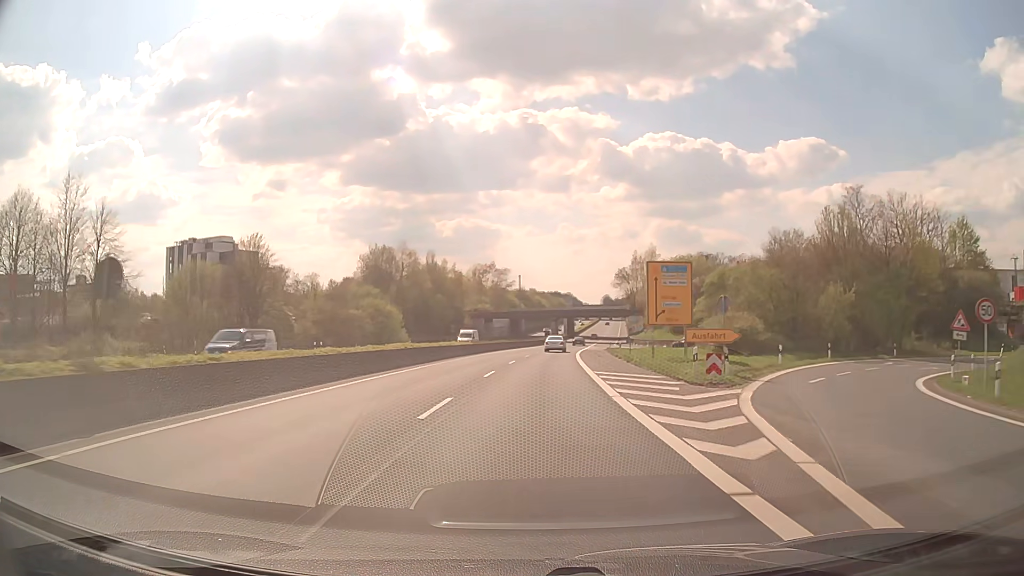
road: trunk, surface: asphalt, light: Day
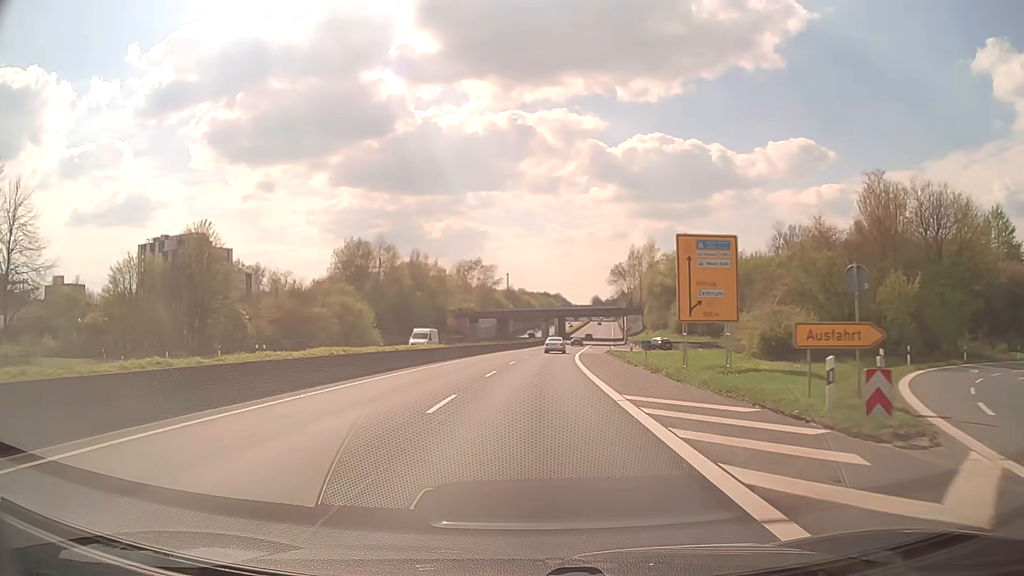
(+0.1, +10.9) m; +1°
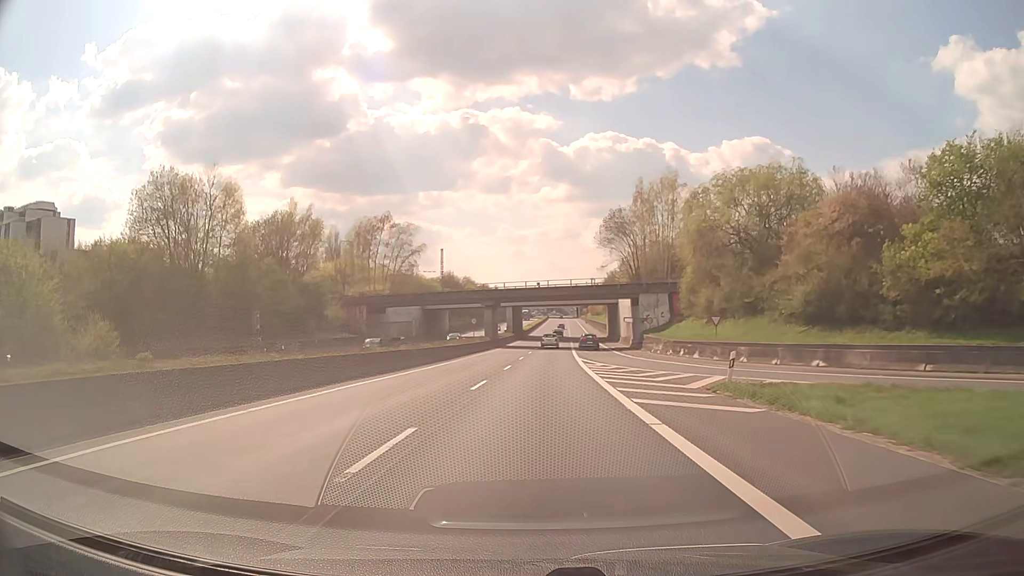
(+1.9, +54.1) m; +4°
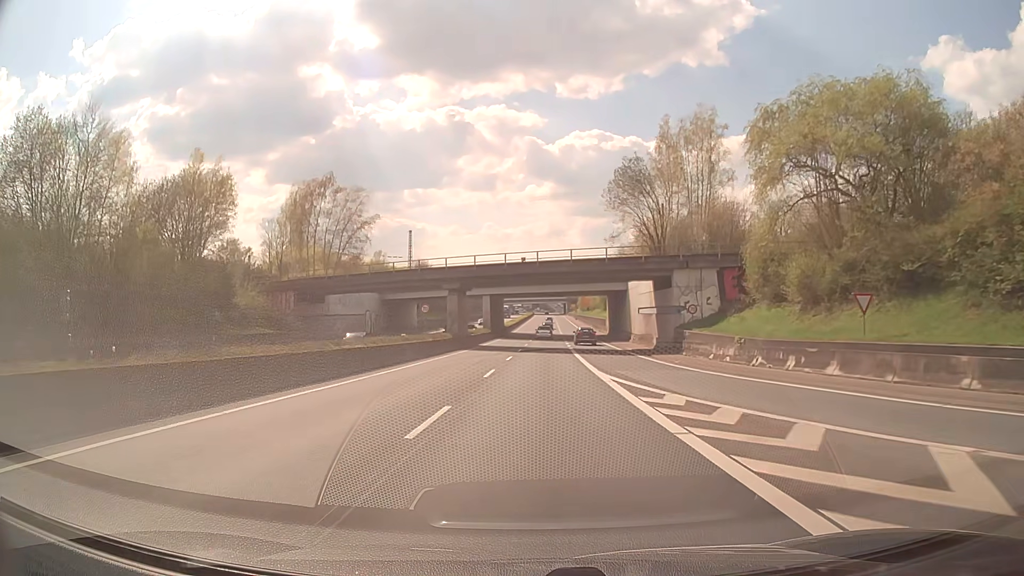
(+0.2, +21.5) m; +1°
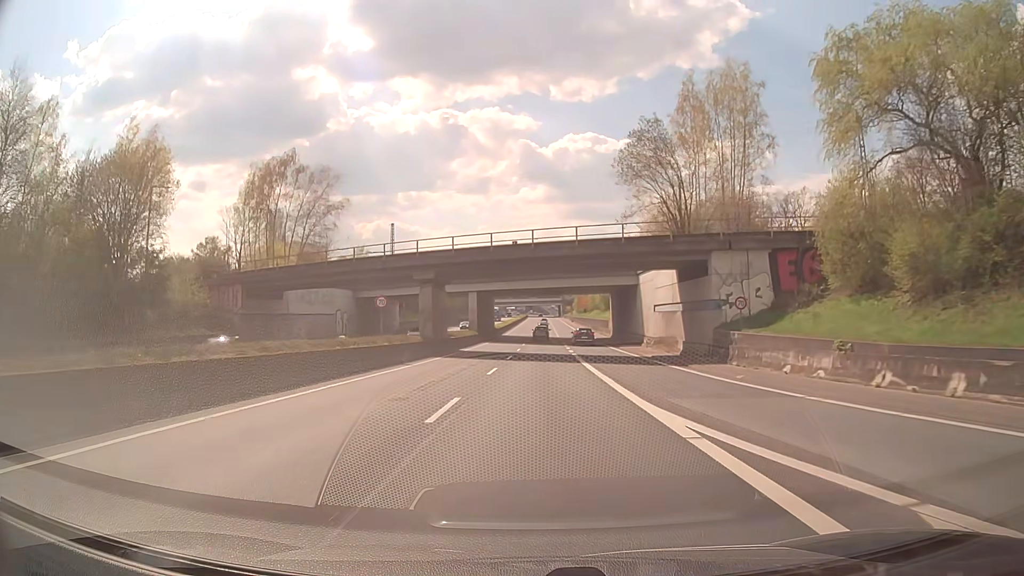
(+0.1, +10.8) m; +1°
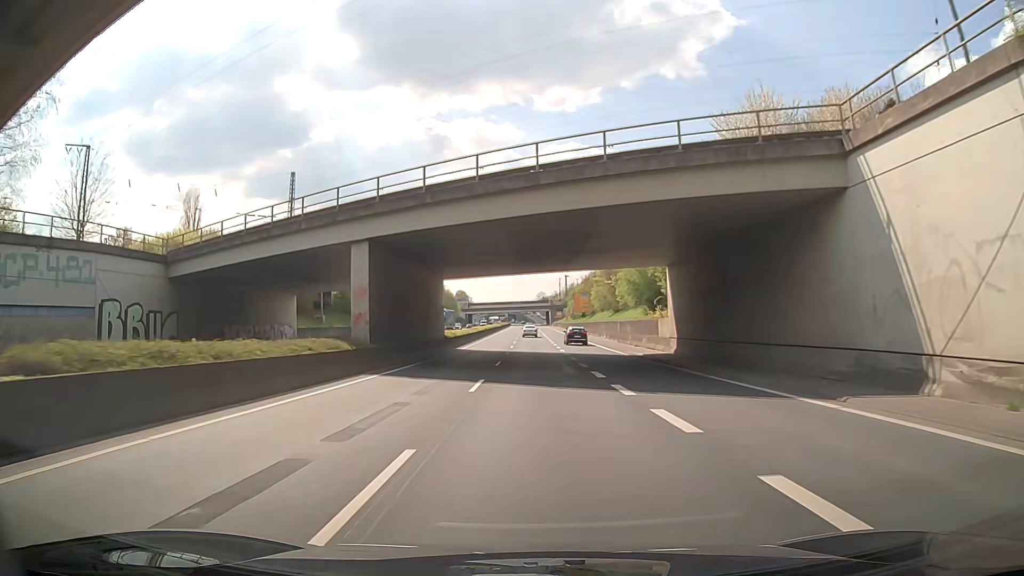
(+0.4, +42.5) m; 0°
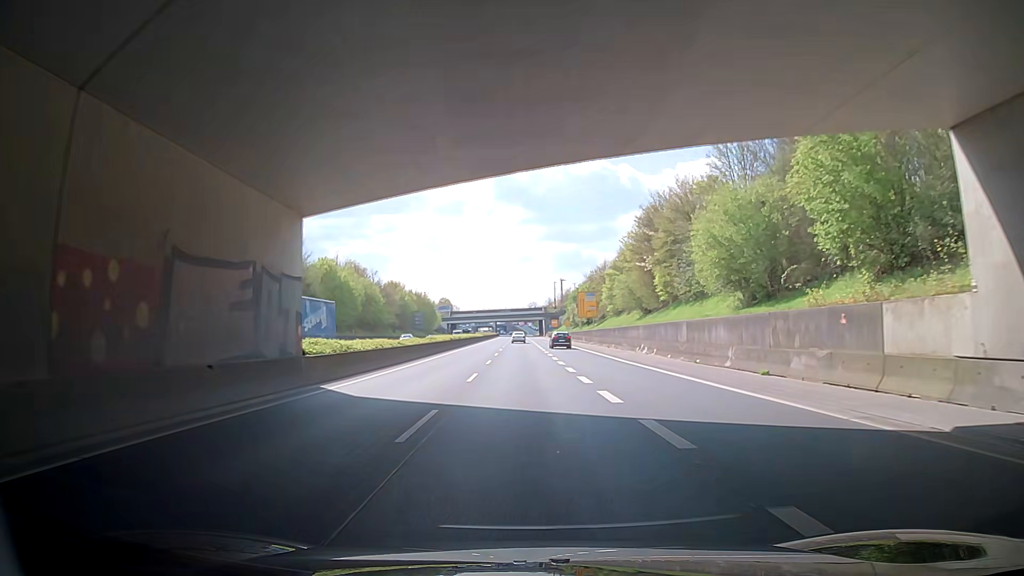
(+0.6, +31.5) m; +1°
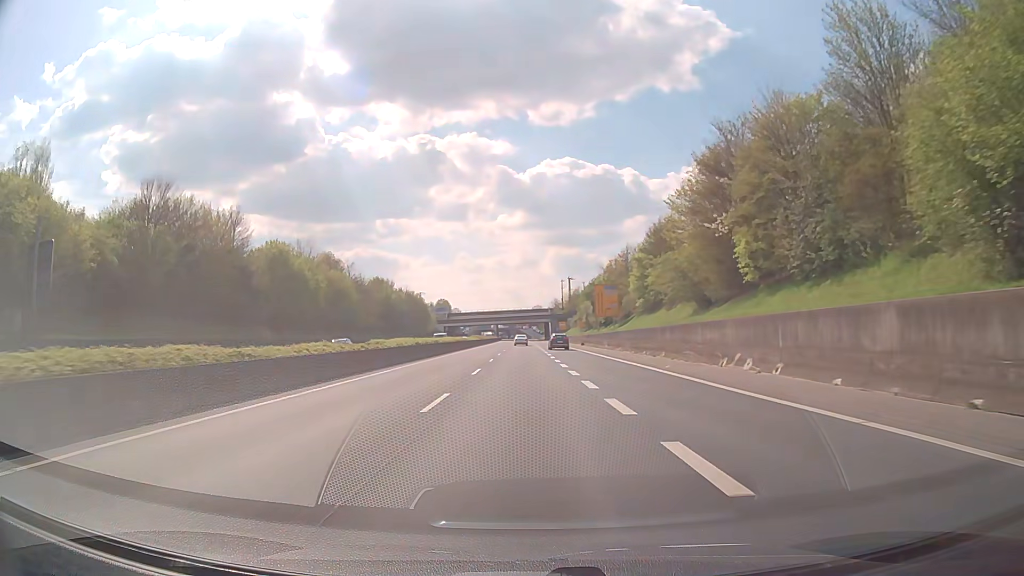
(+0.4, +20.9) m; +1°
(0, +10) (0, +20) (0, +30) (-1, +40) (-1, +50) (-1, +60) (-2, +70) (-2, +80) (-2, +90) (-2, +100) m
